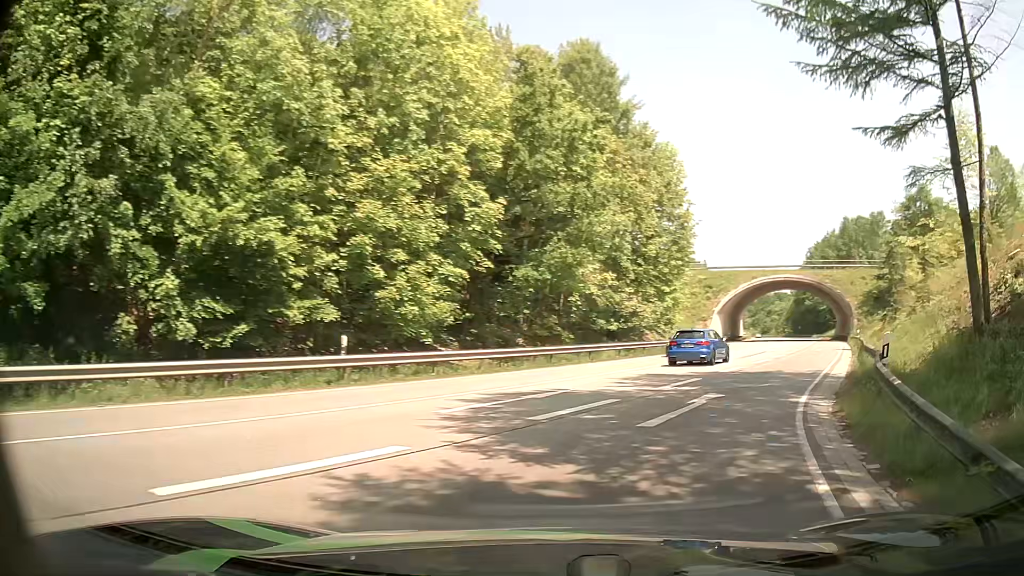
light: Day
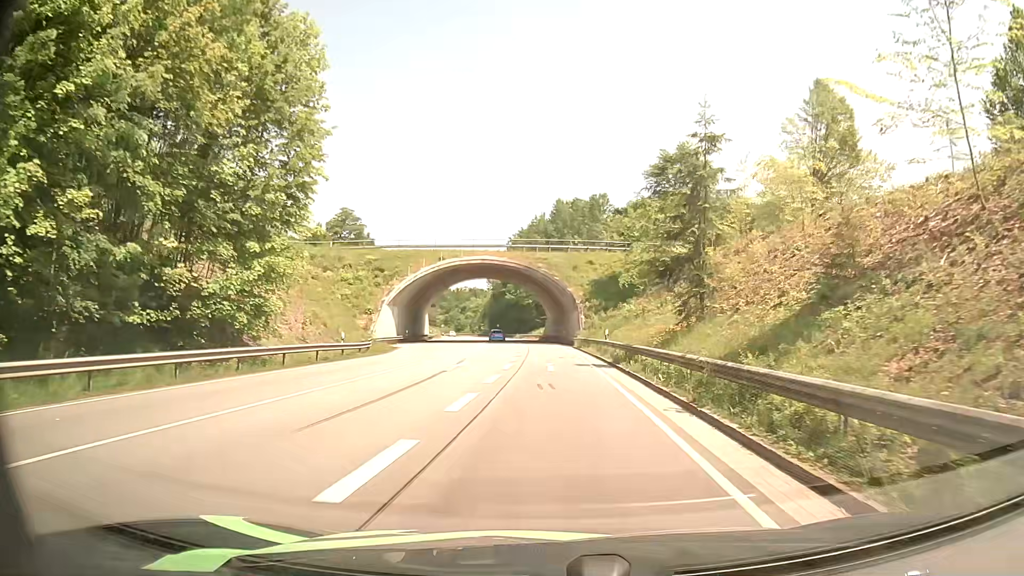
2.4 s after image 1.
(+7.6, +21.2) m; +28°
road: primary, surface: asphalt
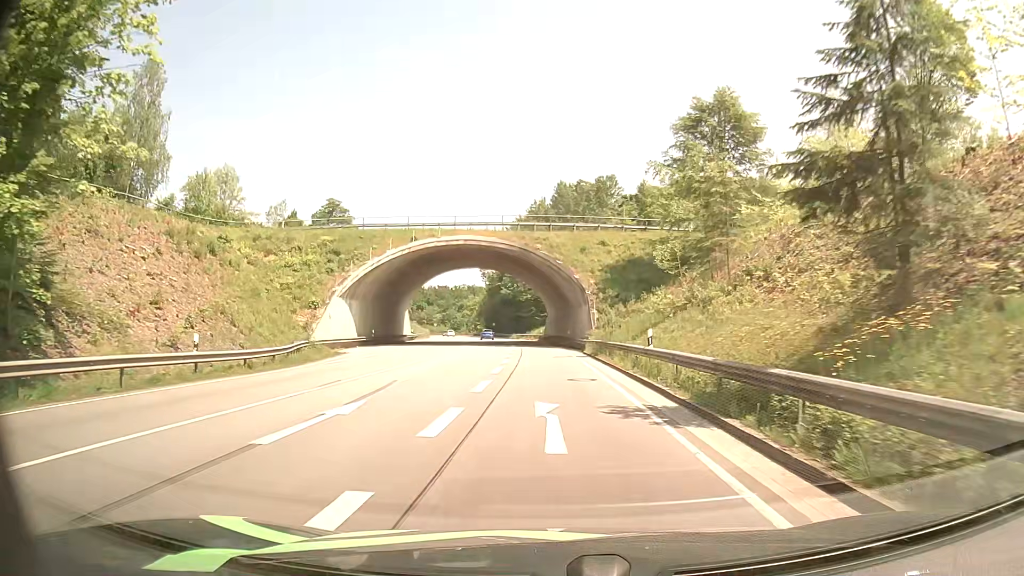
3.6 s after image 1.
(0.0, +15.1) m; 0°
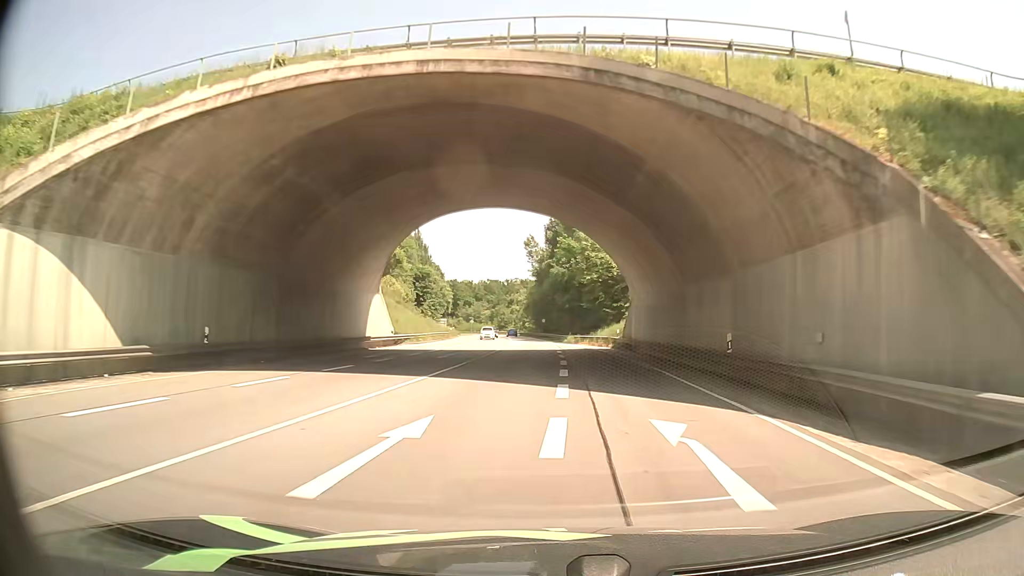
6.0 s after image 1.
(-1.7, +38.1) m; -5°
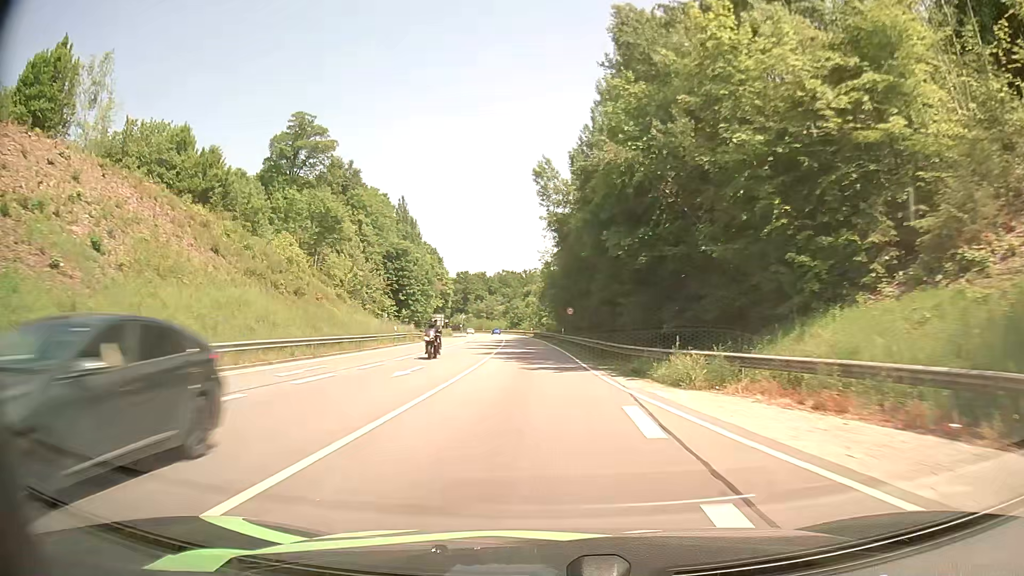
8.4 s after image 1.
(-1.1, +47.6) m; -2°
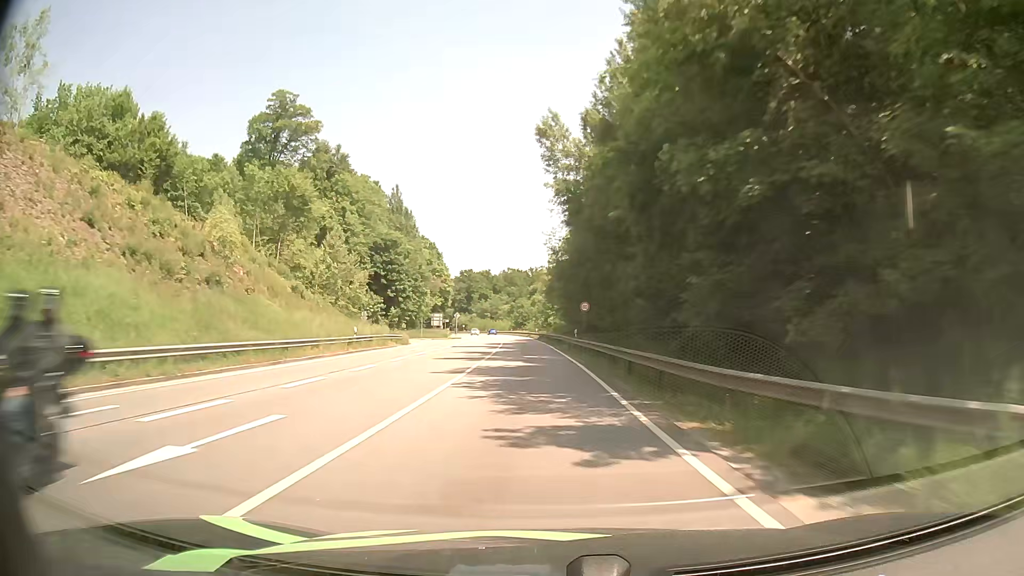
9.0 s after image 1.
(0.0, +12.9) m; 0°
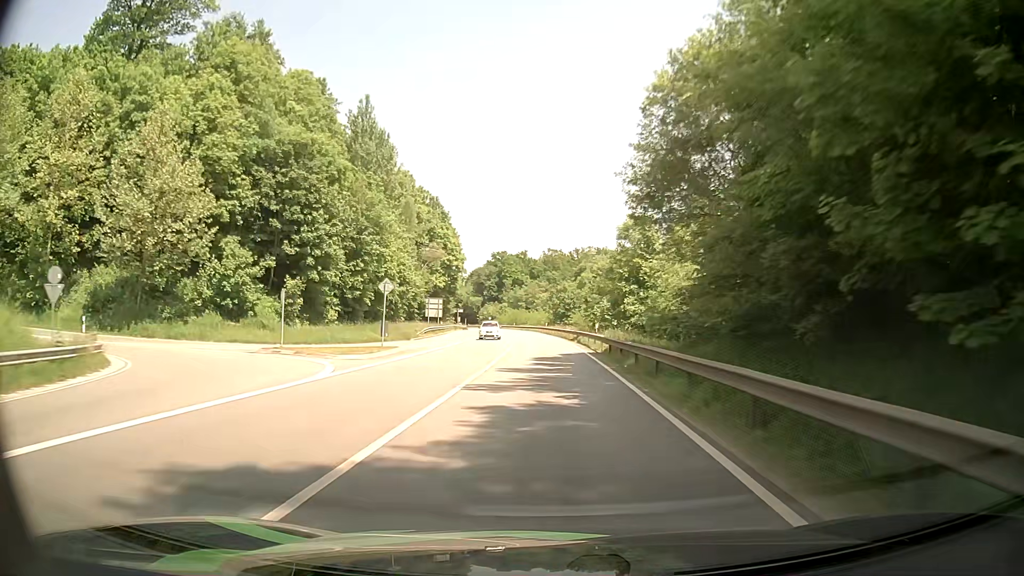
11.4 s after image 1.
(-2.0, +54.0) m; -4°
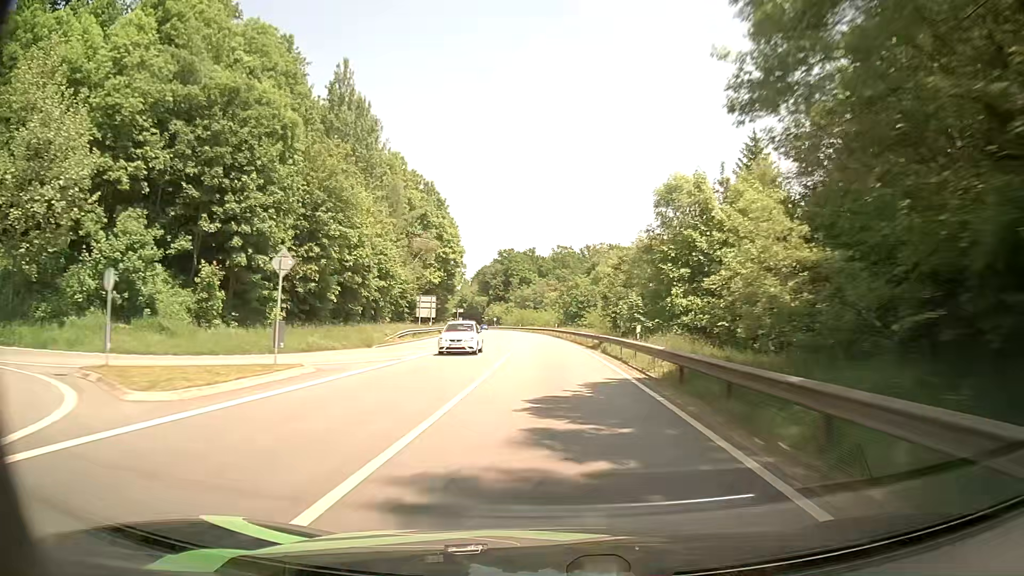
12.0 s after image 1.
(-0.1, +13.9) m; 0°
(0, +10) (0, +20) (0, +30) (0, +40) (-1, +50) (-1, +60) (-2, +70) (-3, +80) (-4, +90) (-5, +100) m
